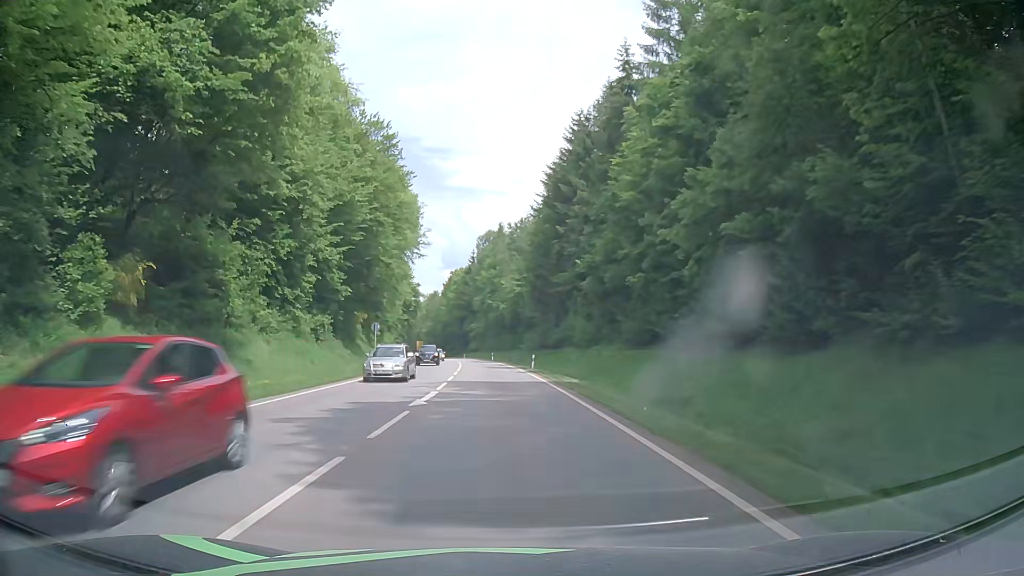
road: secondary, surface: asphalt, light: Day
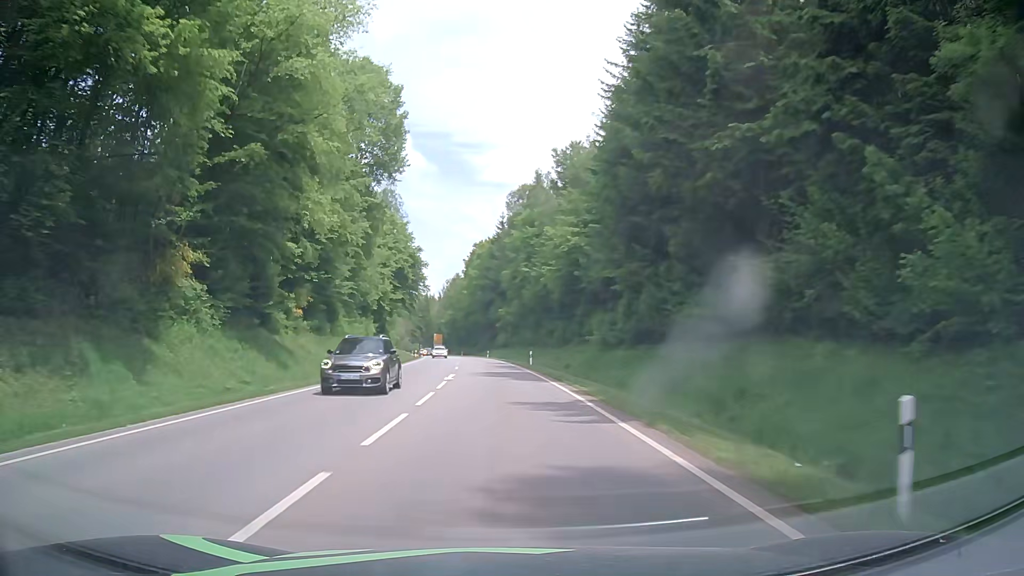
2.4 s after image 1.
(-1.1, +43.3) m; -3°
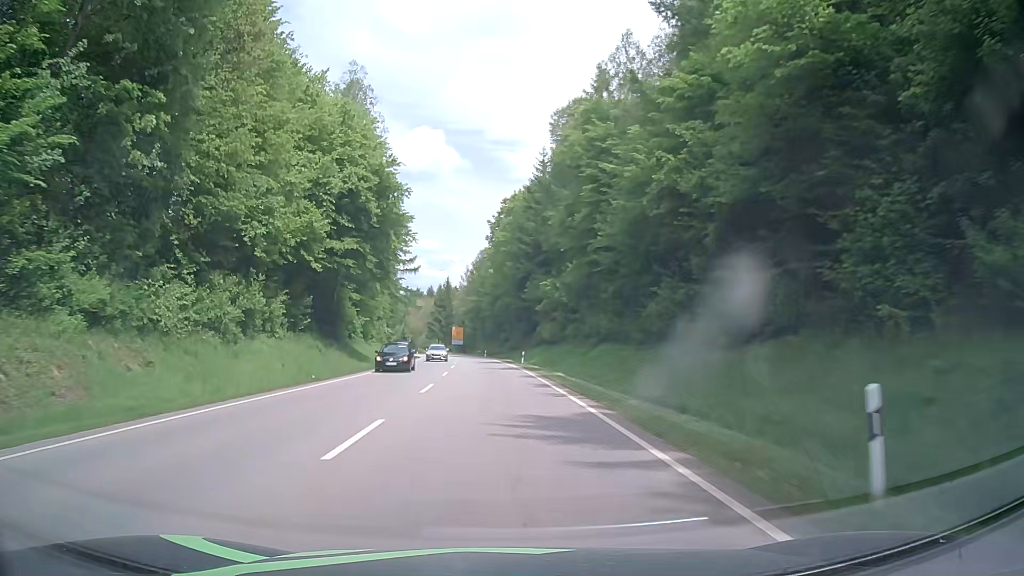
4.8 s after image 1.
(-1.3, +43.3) m; -3°
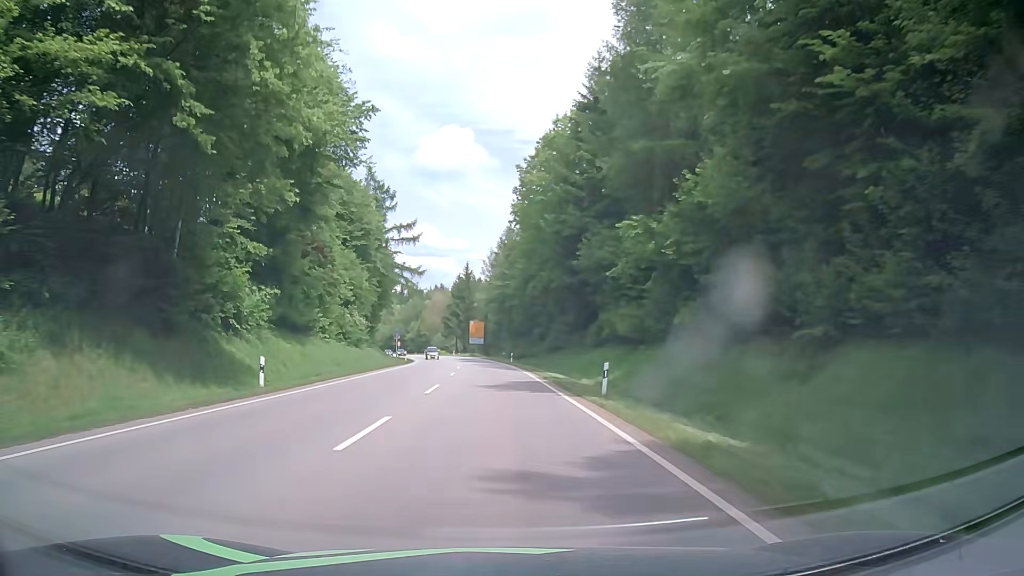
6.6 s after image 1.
(-0.6, +32.4) m; -3°
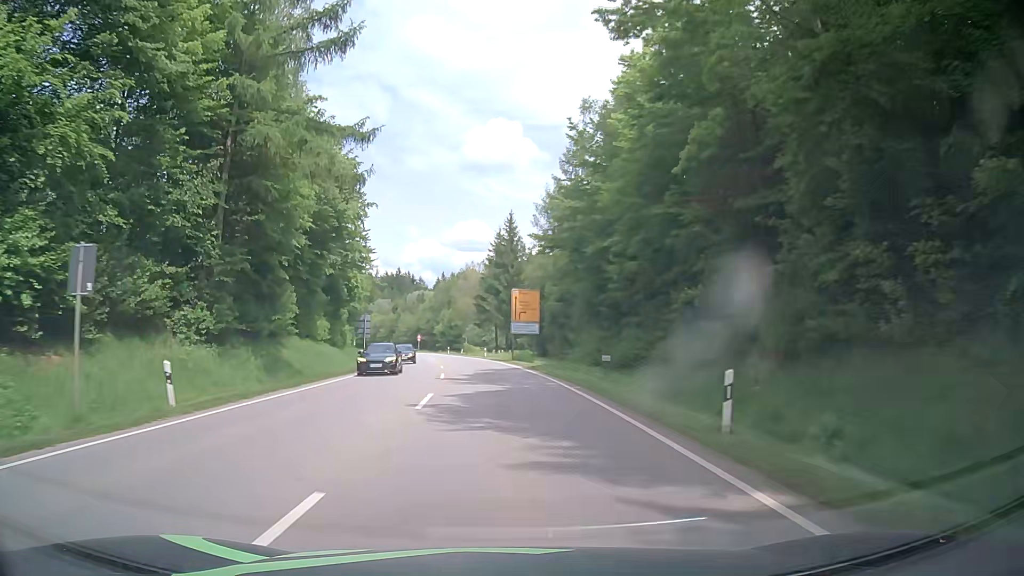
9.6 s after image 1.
(-1.4, +54.1) m; -3°
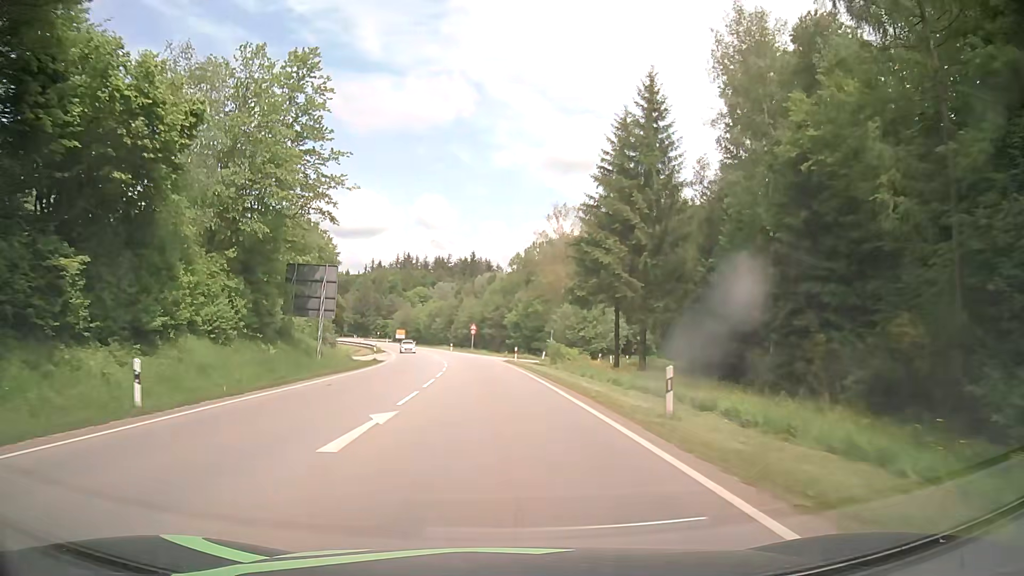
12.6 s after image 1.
(-3.6, +53.9) m; -7°
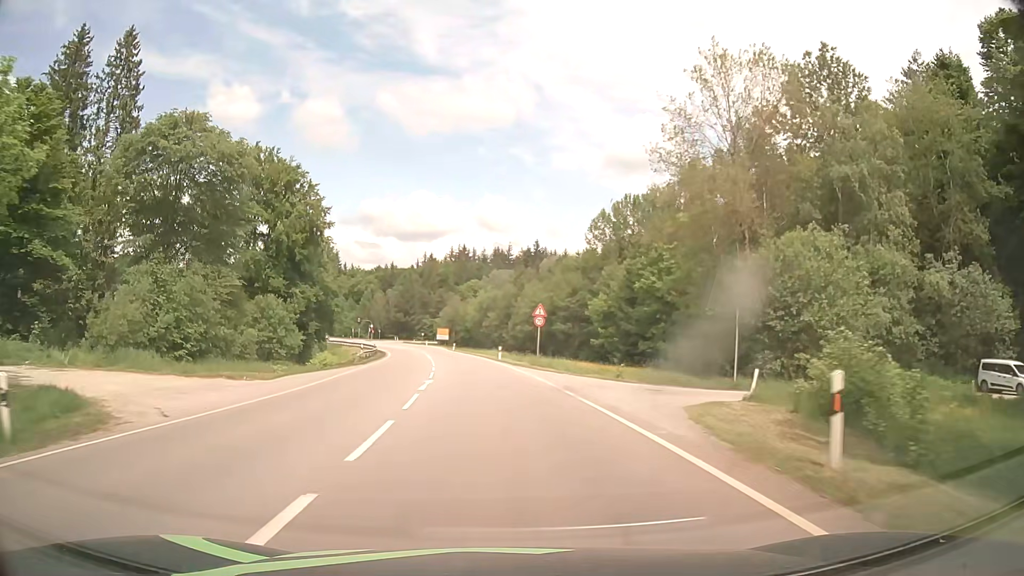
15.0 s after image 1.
(-1.9, +43.3) m; -5°
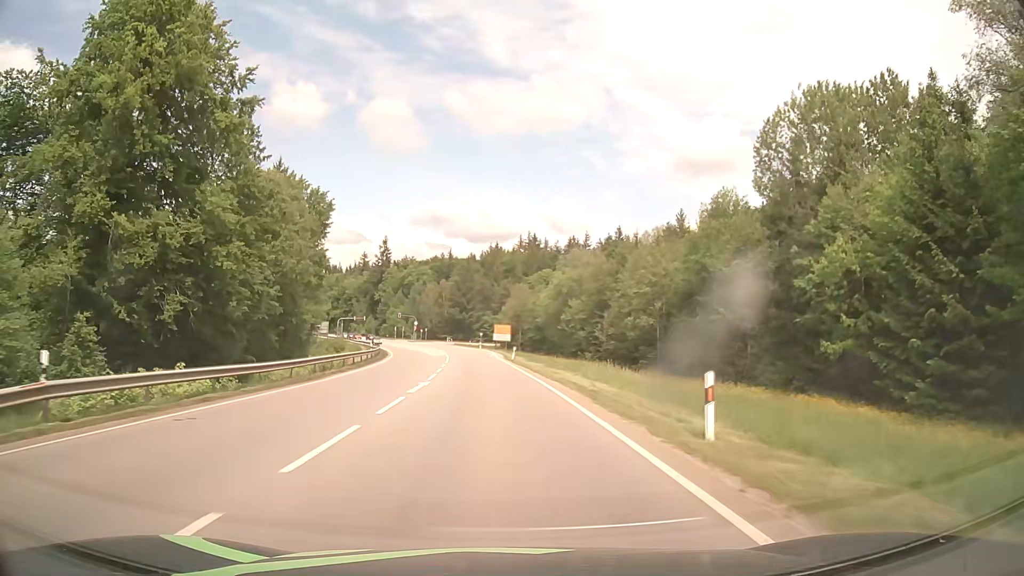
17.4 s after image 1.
(-2.1, +43.0) m; -6°
(0, +10) (0, +20) (-1, +30) (-1, +40) (-2, +50) (-3, +60) (-4, +70) (-6, +80) (-7, +90) (-9, +99) m
